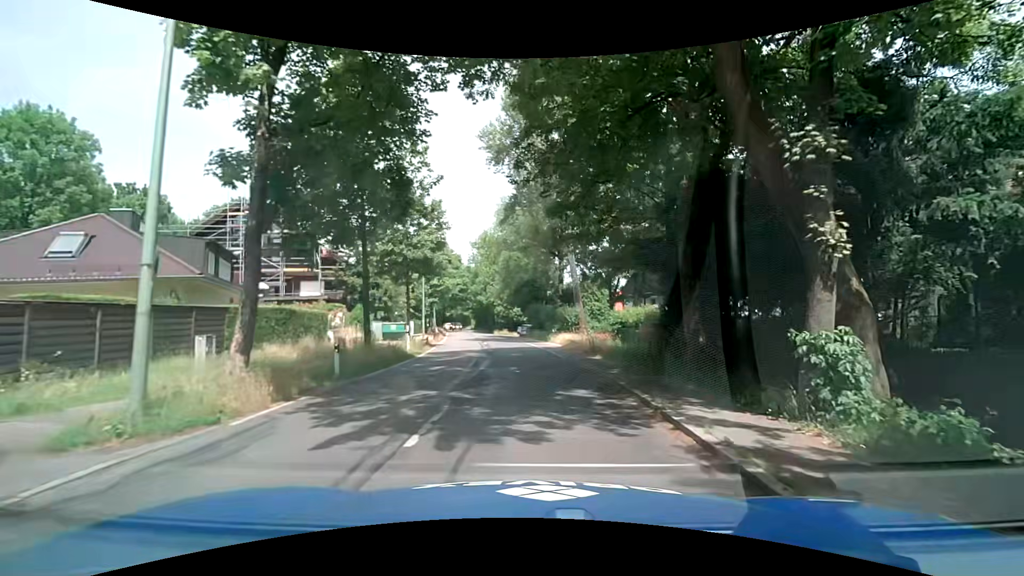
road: secondary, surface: asphalt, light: Day
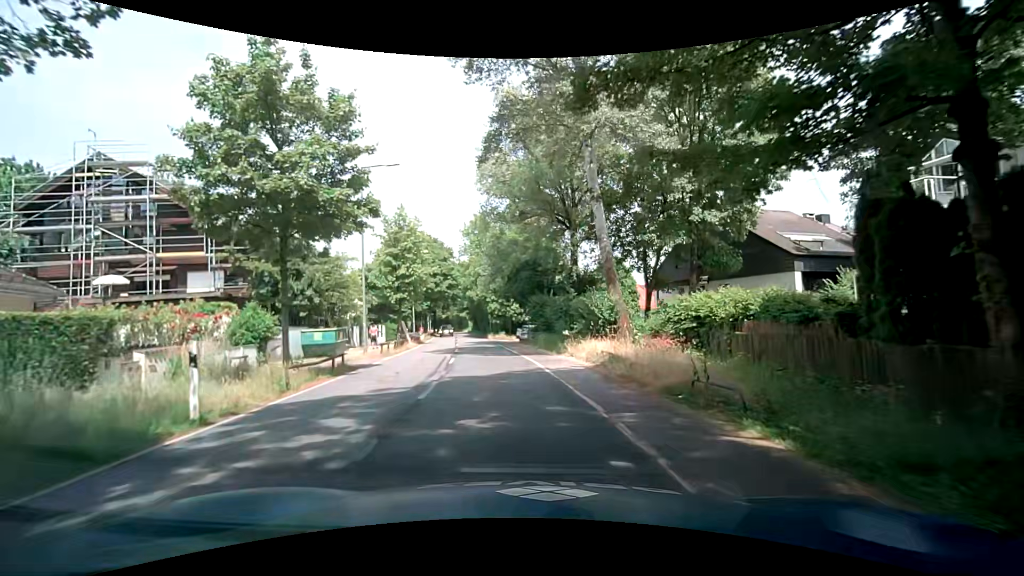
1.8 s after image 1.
(+0.6, +15.0) m; +2°
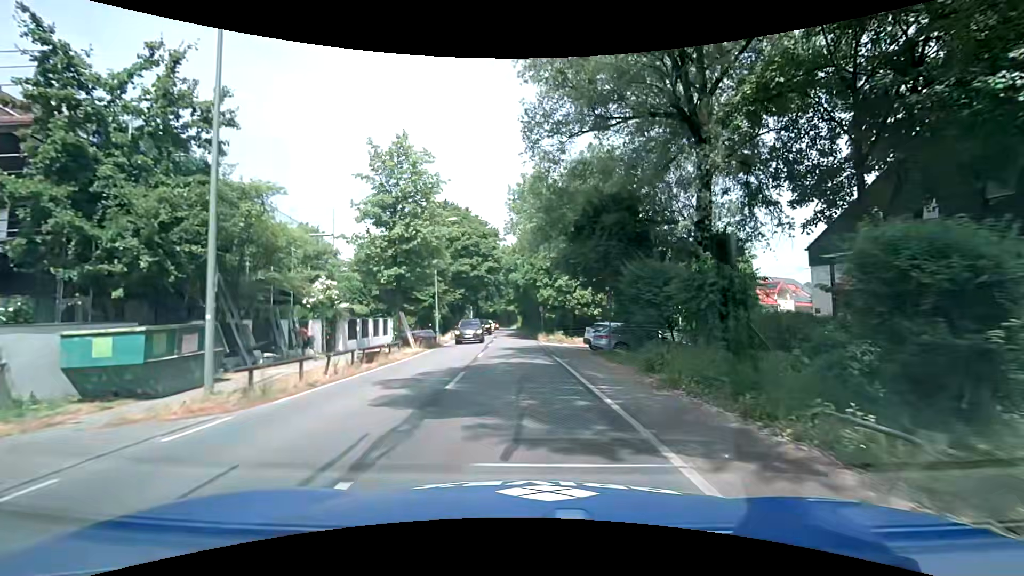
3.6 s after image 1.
(-1.4, +16.8) m; -7°
(0, +10) (-1, +20) (-1, +30) (-2, +40) (-2, +50) (-2, +60) (-3, +70) (-3, +80) (-4, +90) (-5, +100) m
